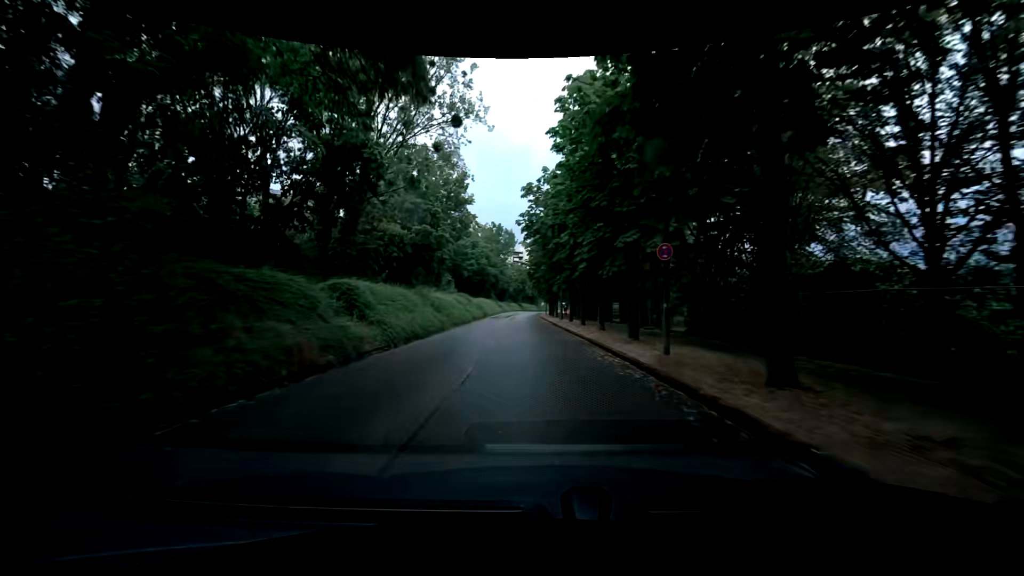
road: tertiary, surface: asphalt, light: Day
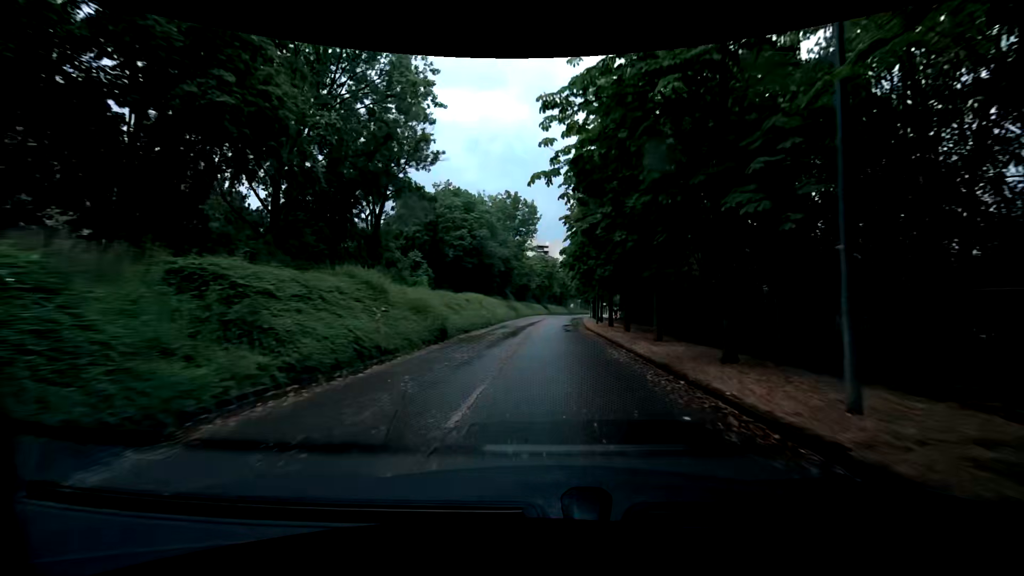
(-1.3, +38.6) m; -3°
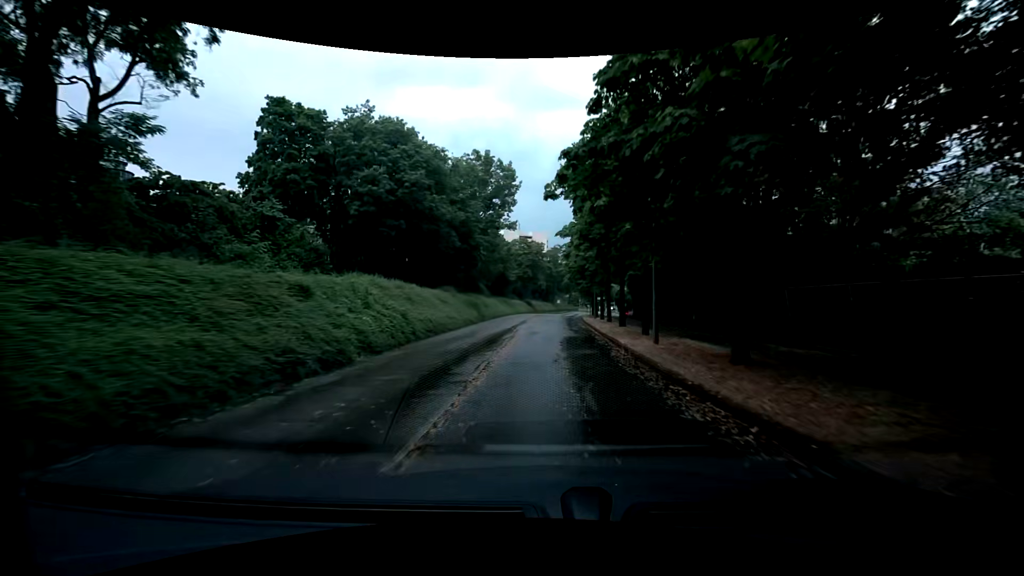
(-0.2, +23.6) m; +1°
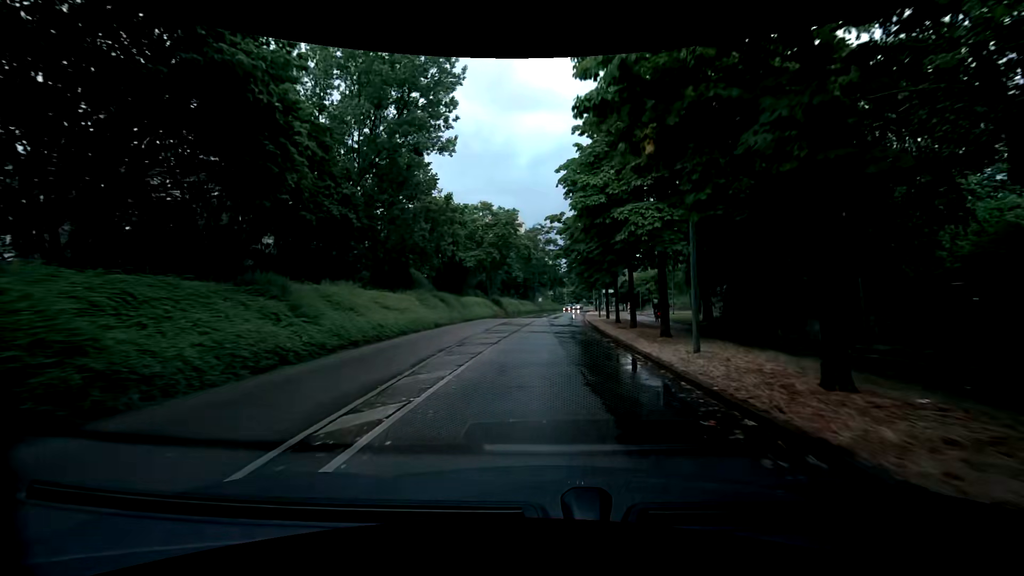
(+0.2, +35.1) m; +1°
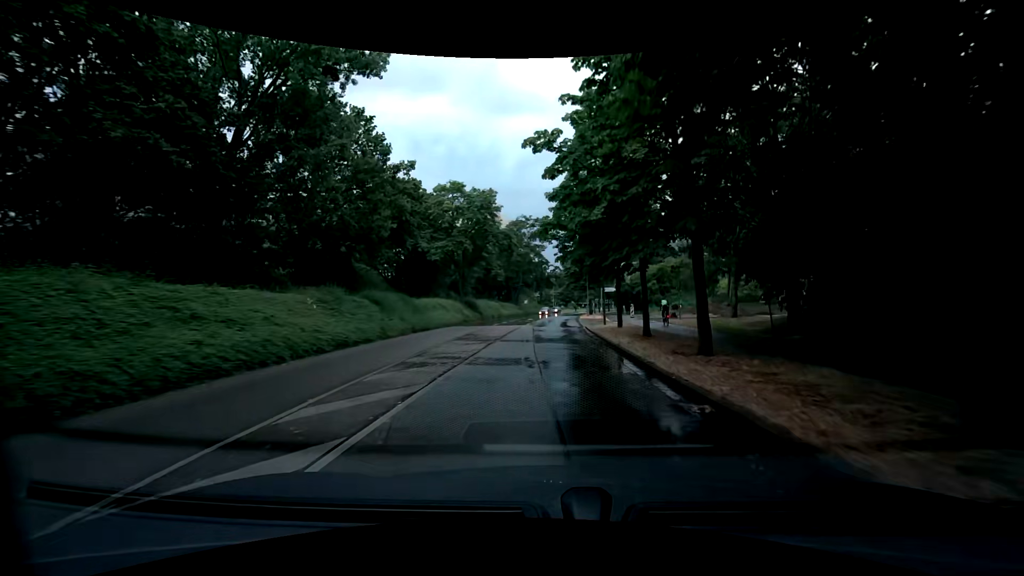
(0.0, +12.5) m; 0°
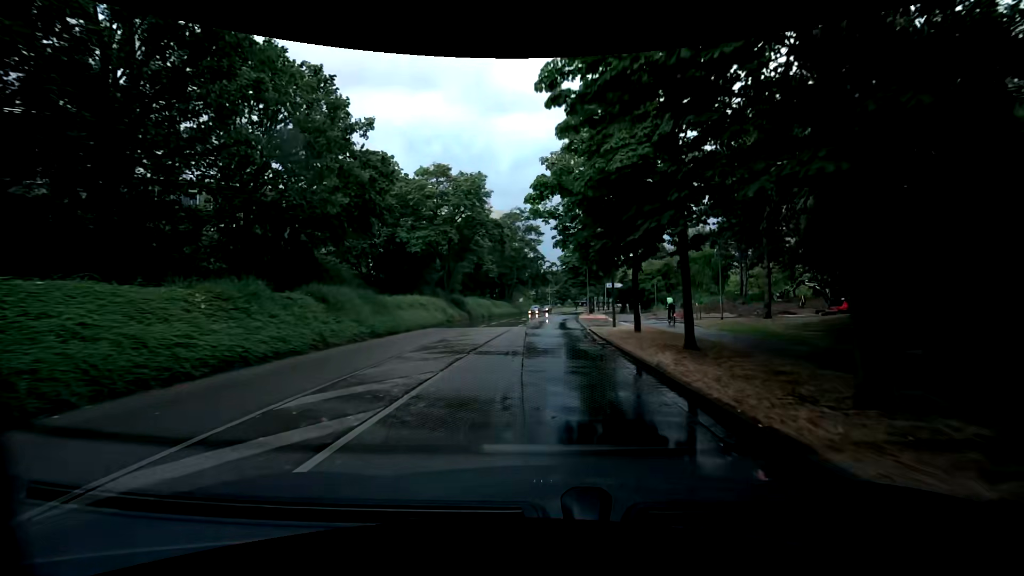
(0.0, +6.1) m; 0°
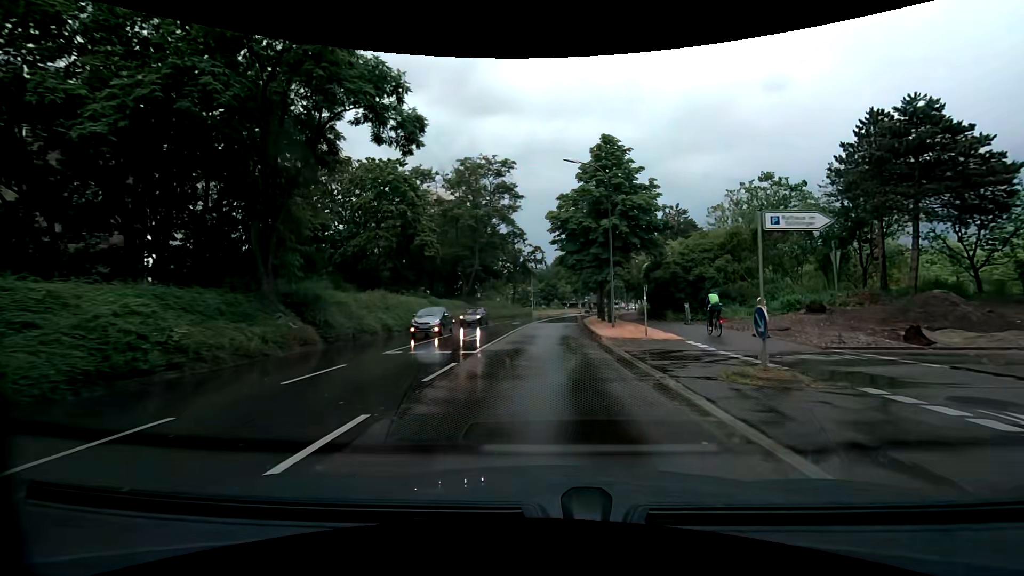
(+0.8, +30.6) m; +2°
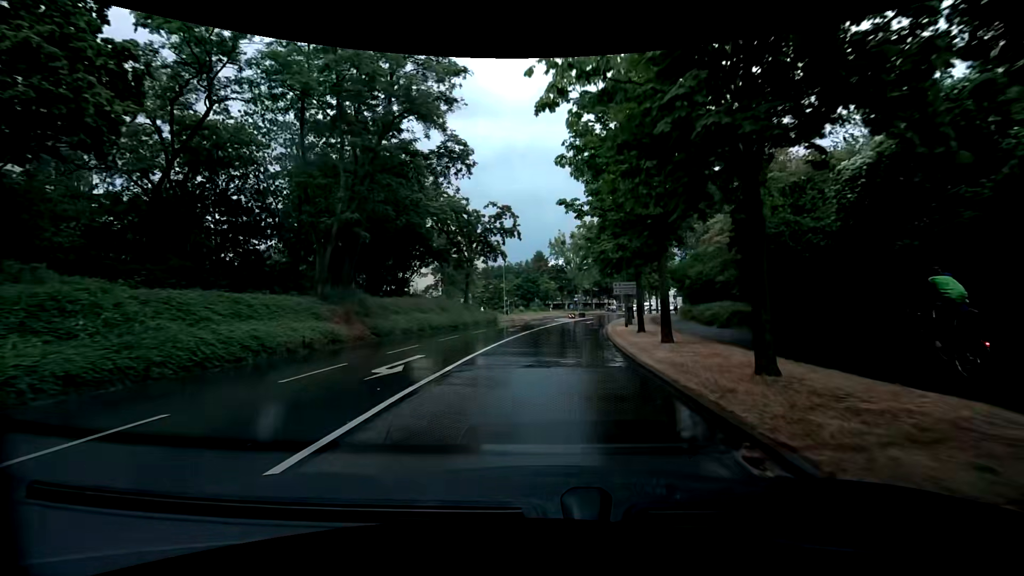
(+0.3, +31.1) m; +1°
(0, +10) (+1, +20) (+2, +30) (+3, +40) (+6, +50) (+8, +59) (+11, +69) (+13, +78) (+16, +88) (+20, +97) m
